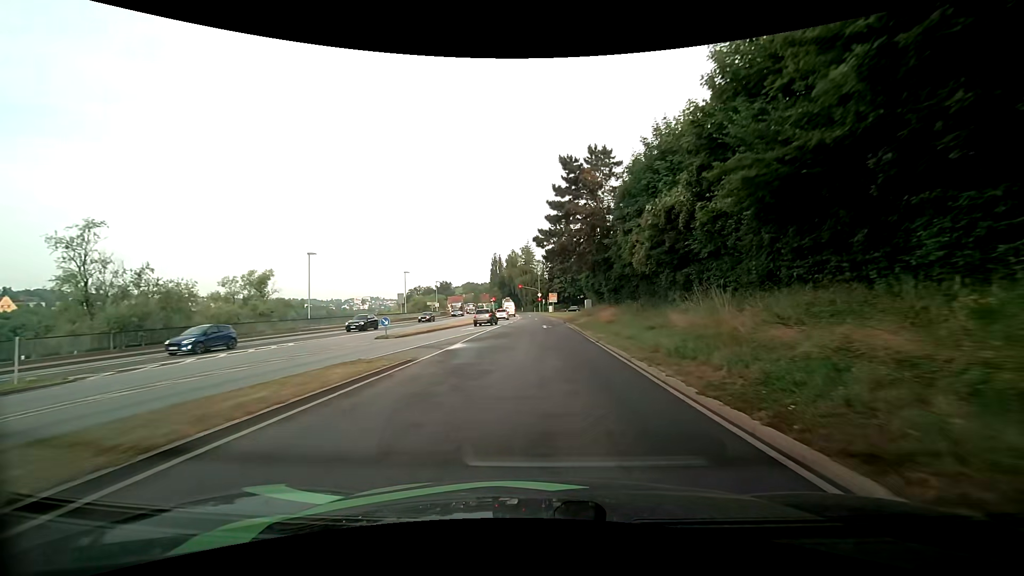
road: primary_link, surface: asphalt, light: Day
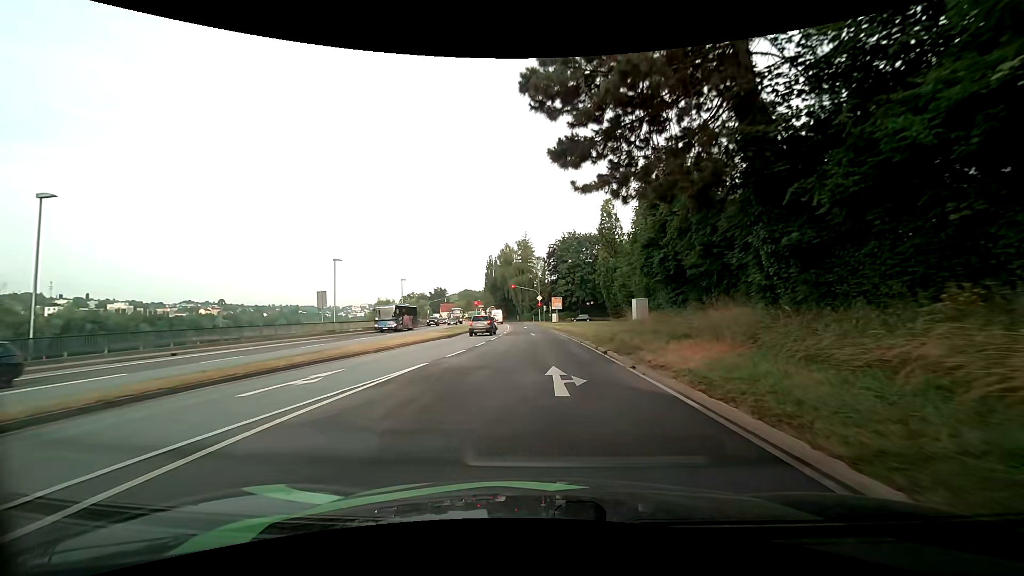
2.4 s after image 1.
(0.0, +27.5) m; 0°
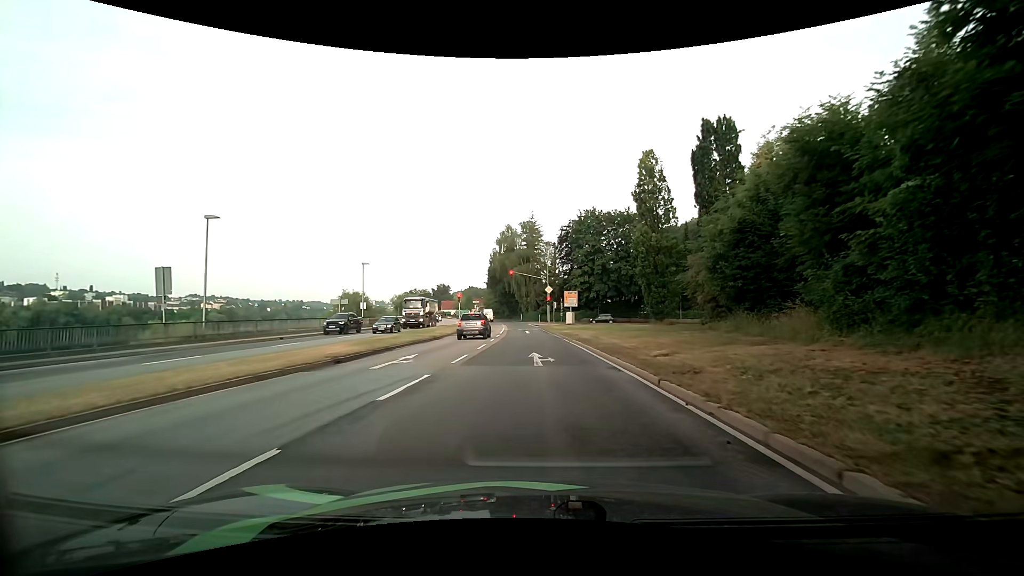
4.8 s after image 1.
(-0.2, +21.4) m; -2°
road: primary
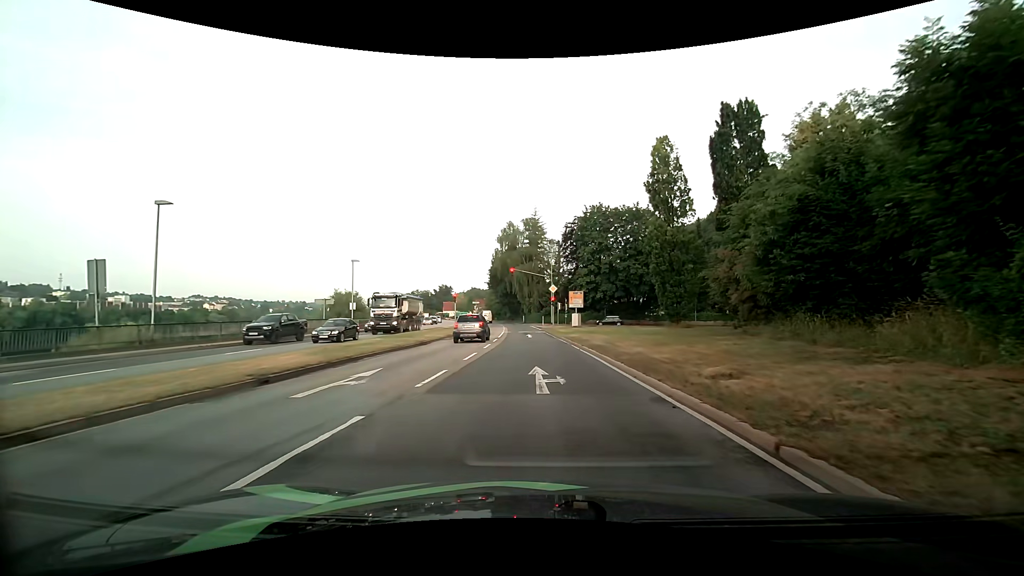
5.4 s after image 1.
(0.0, +4.4) m; 0°
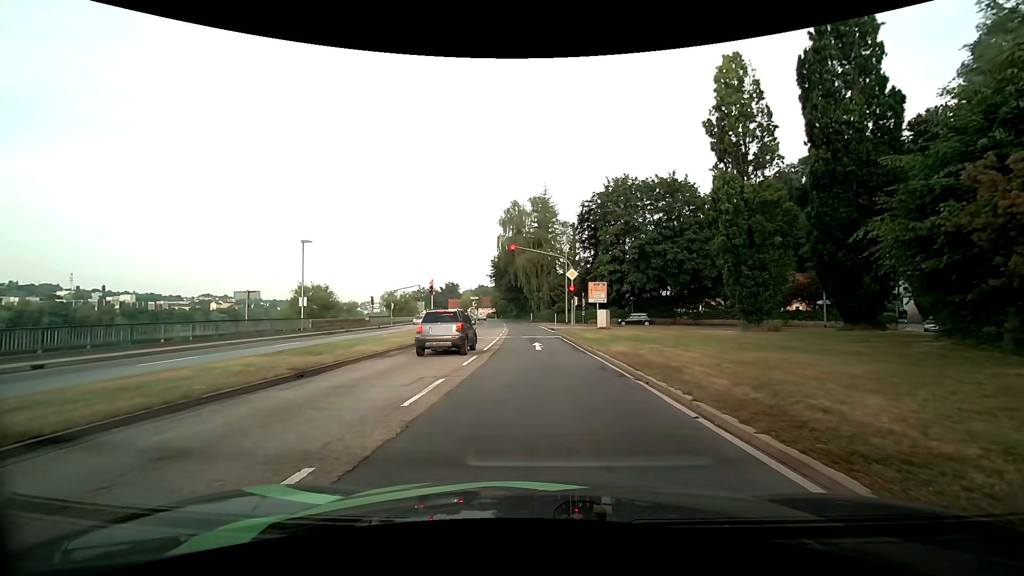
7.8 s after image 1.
(-0.2, +14.1) m; -1°
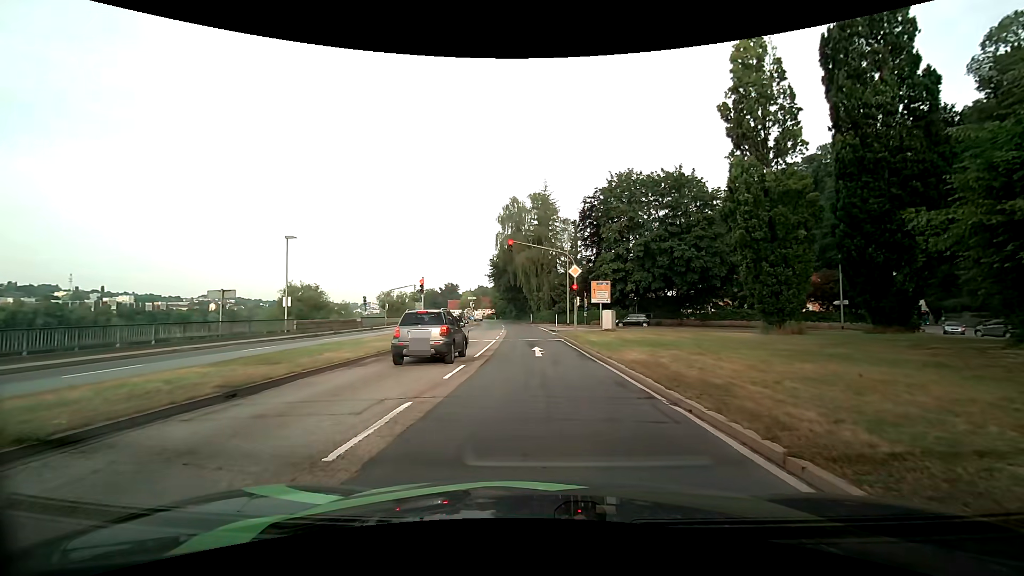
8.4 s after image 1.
(0.0, +2.7) m; -1°
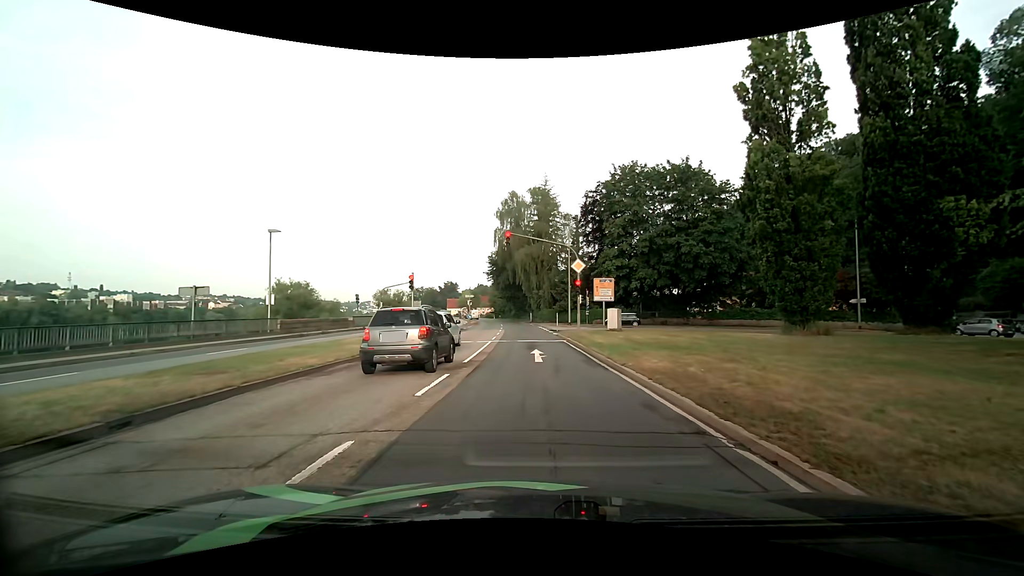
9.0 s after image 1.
(0.0, +2.4) m; +1°
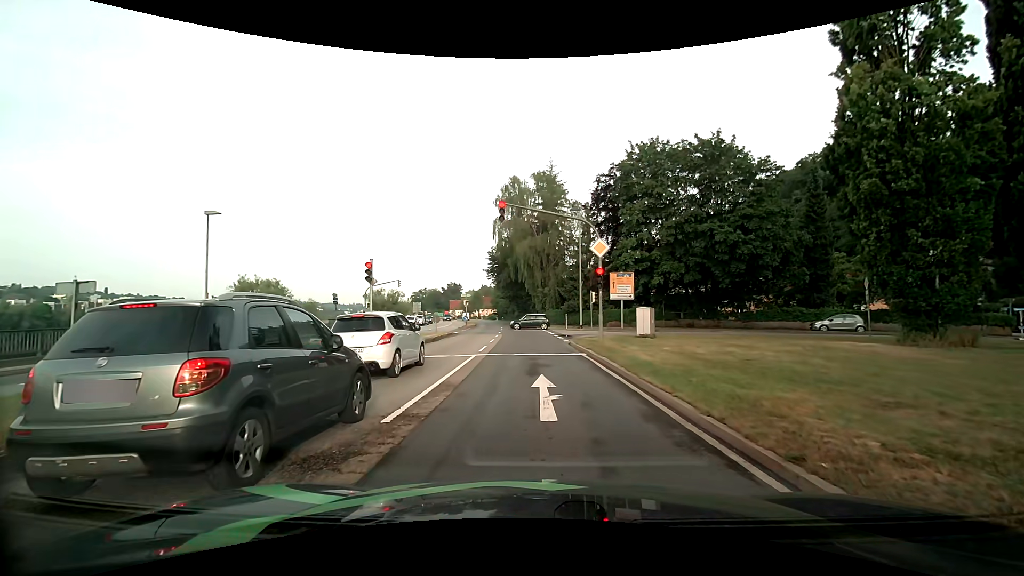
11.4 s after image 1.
(-0.1, +7.7) m; -1°
(0, +10) (0, +20) (-1, +30) (-1, +40) (-2, +50) (-2, +60) (-3, +70) (-4, +80) (-5, +90) (-7, +100) m
